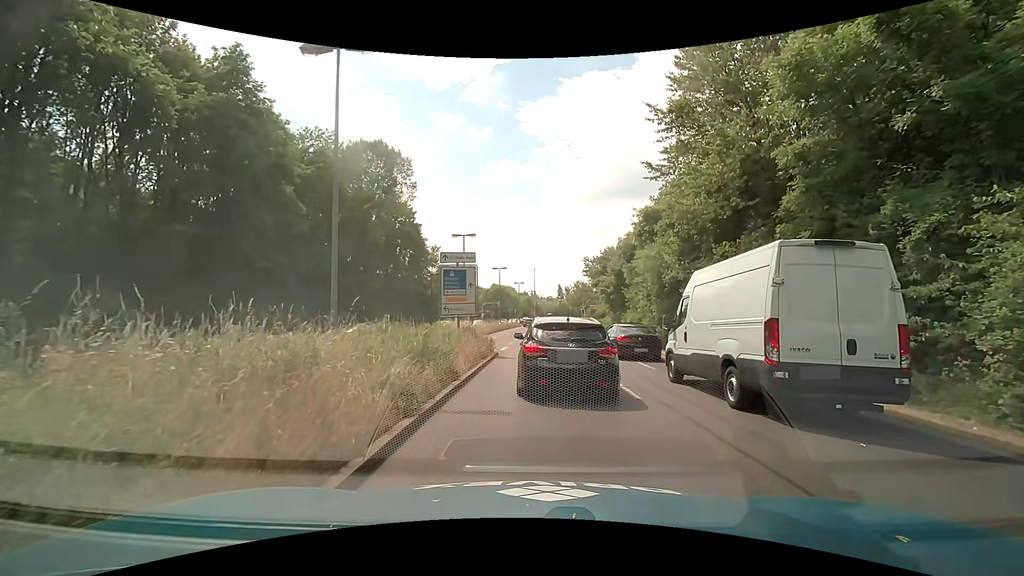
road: primary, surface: asphalt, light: Day
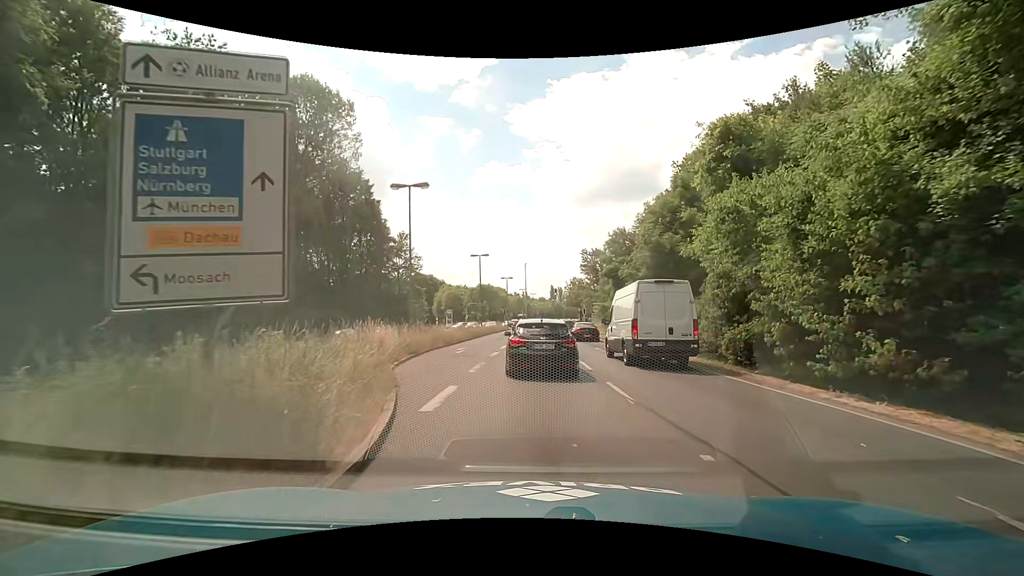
(+0.4, +16.0) m; +3°
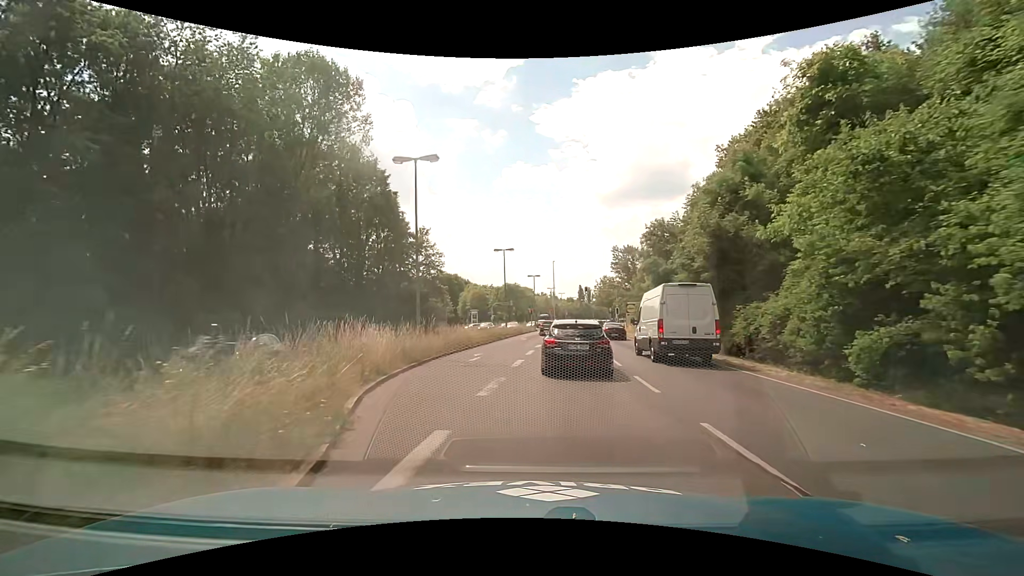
(-0.1, +4.6) m; -4°
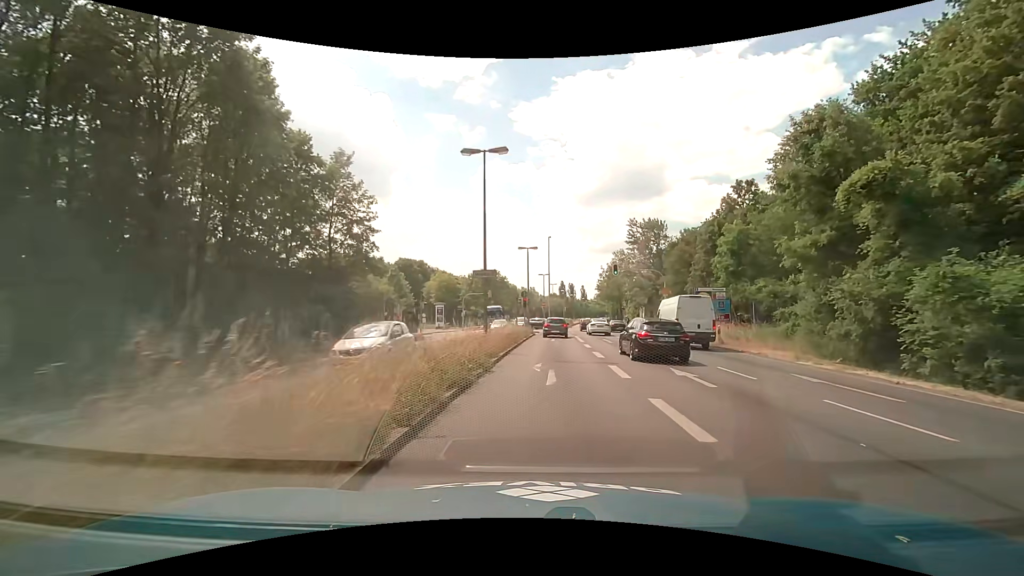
(-1.9, +27.8) m; +2°
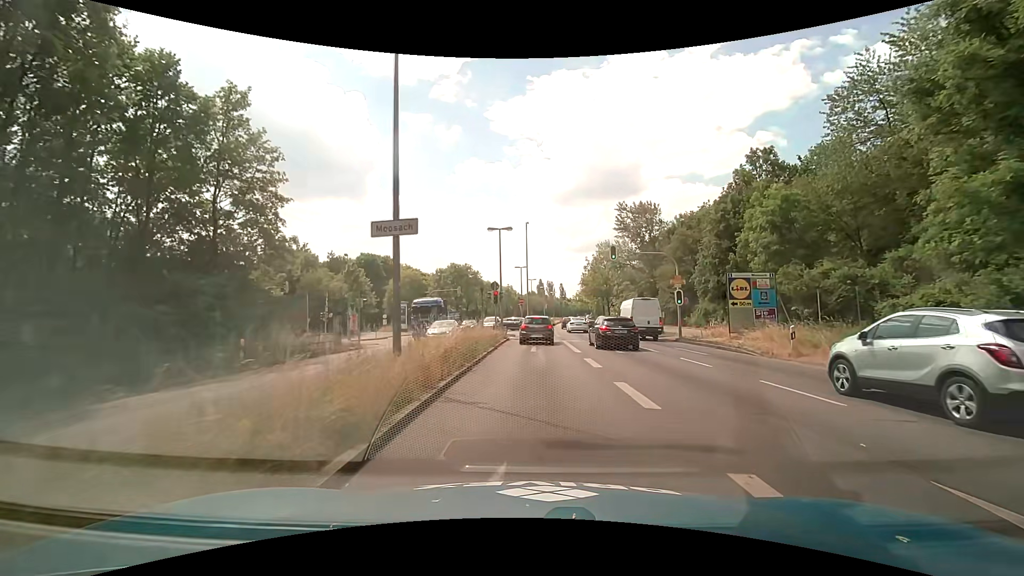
(+0.3, +10.2) m; +2°
(0, +10) (0, +20) (+1, +30) (+1, +40) (-2, +49) (-9, +56) (-18, +59) (-28, +60) (-38, +60) (-48, +61) m
